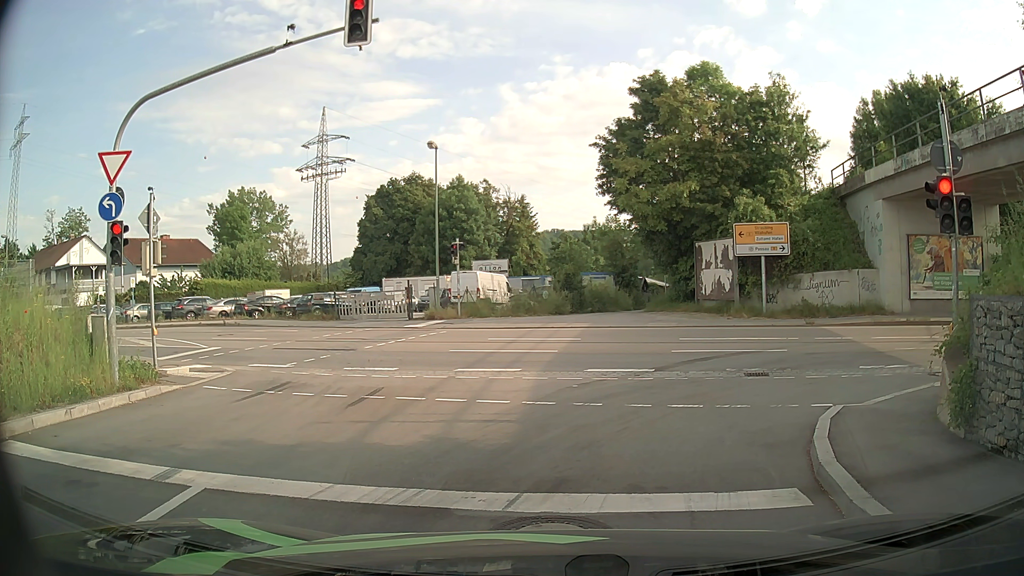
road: primary_link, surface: asphalt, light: Day
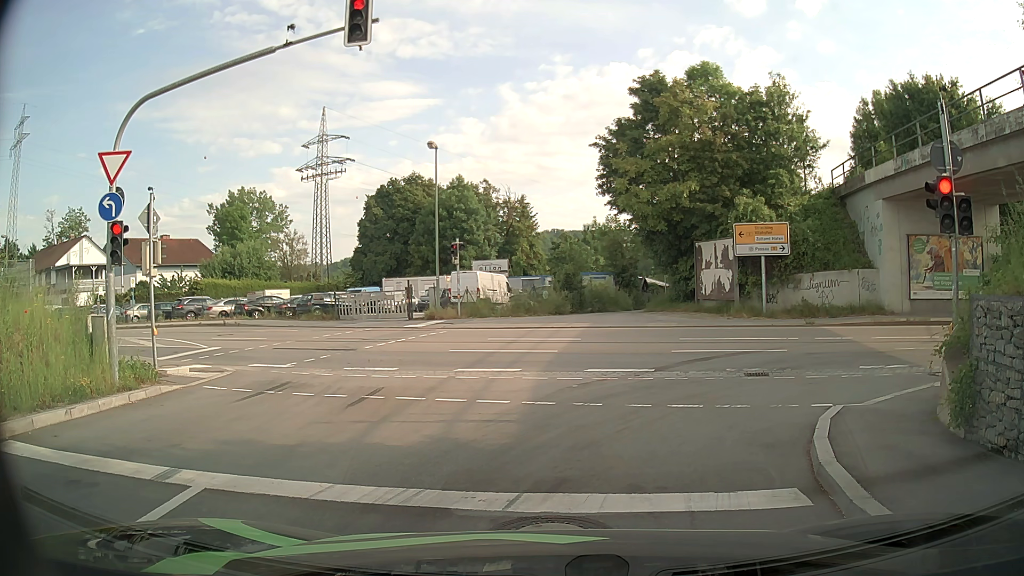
(0.0, 0.0) m; 0°
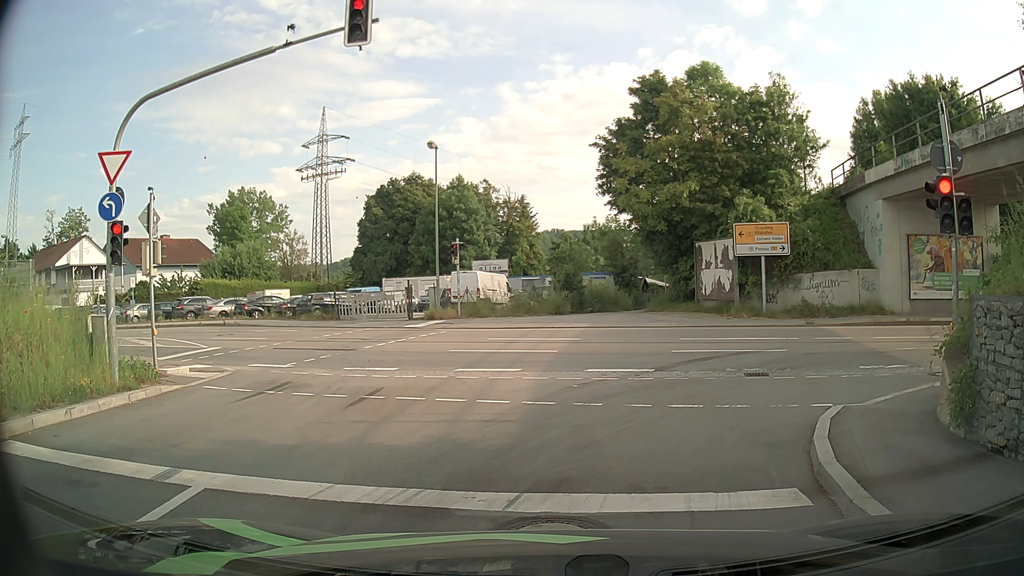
(0.0, 0.0) m; 0°
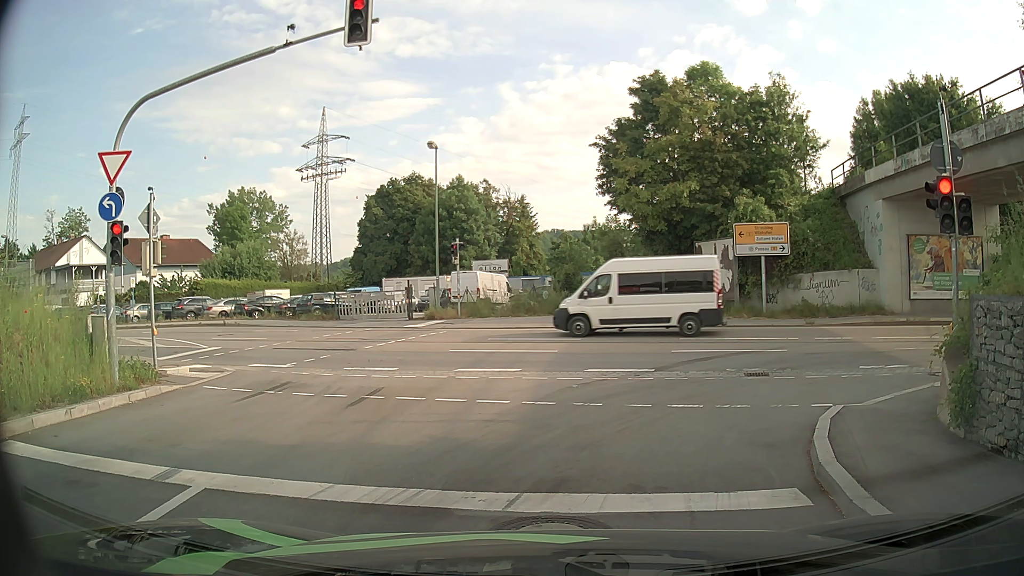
(0.0, 0.0) m; 0°
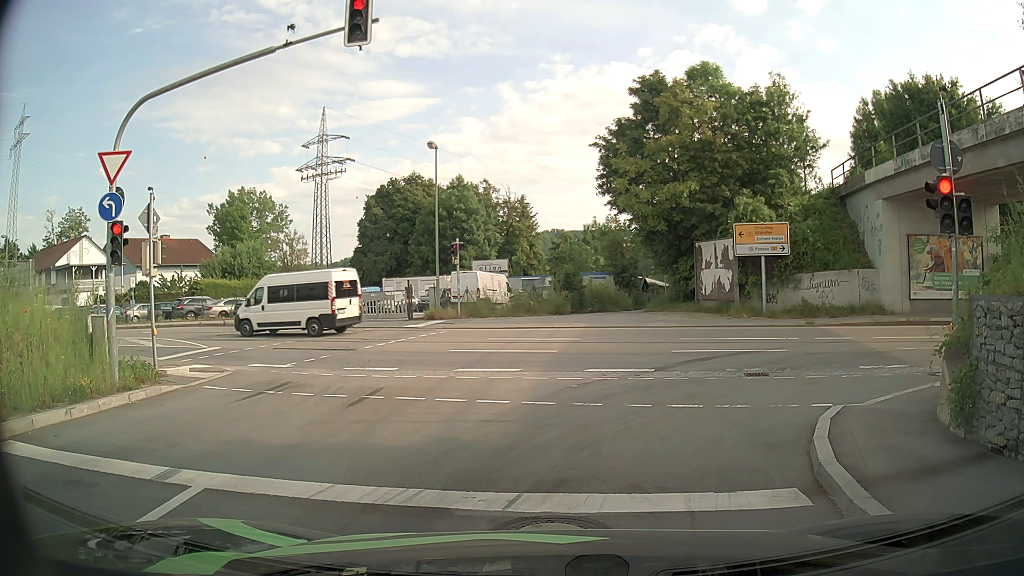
(0.0, 0.0) m; 0°
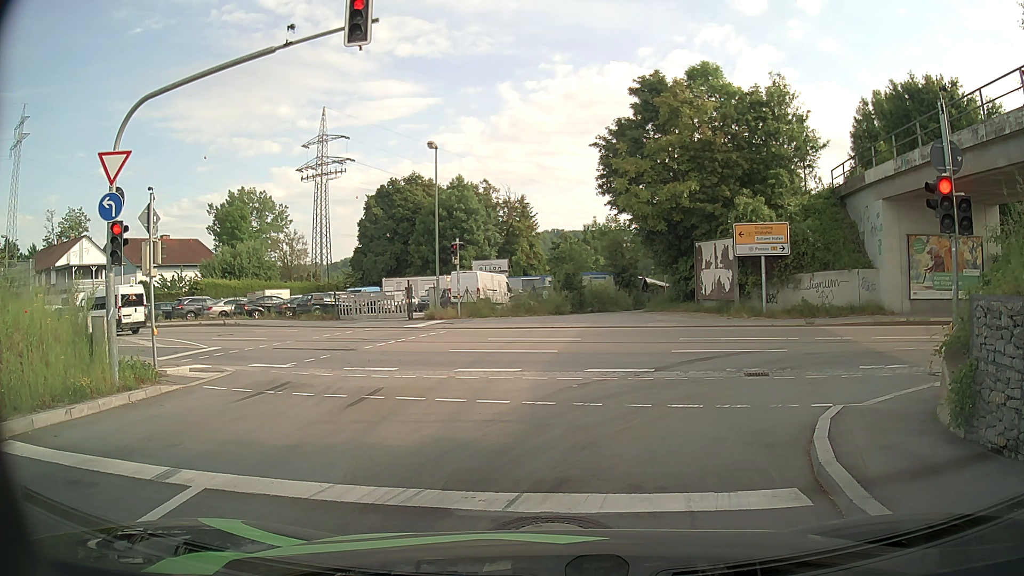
(0.0, 0.0) m; 0°
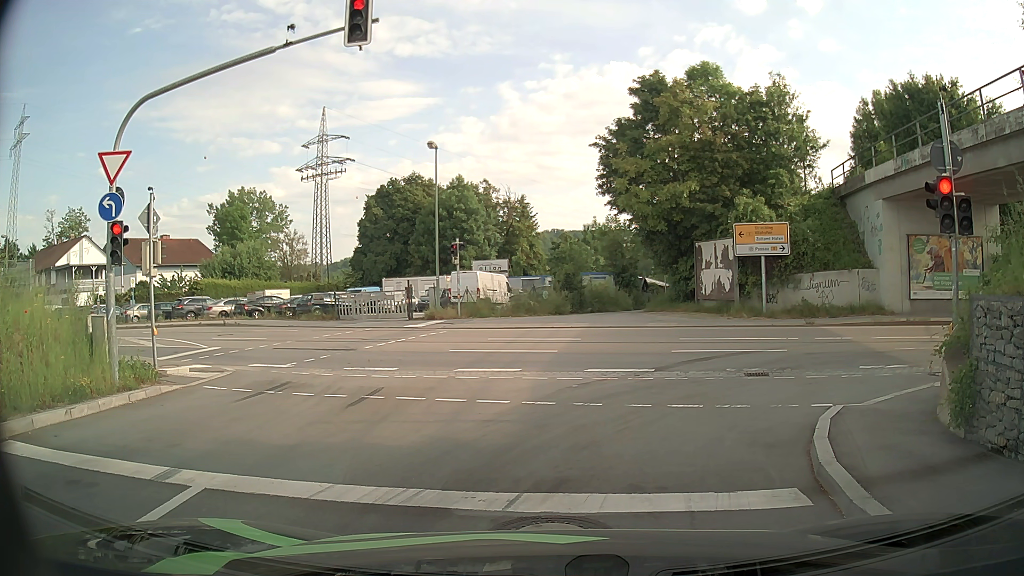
(0.0, 0.0) m; 0°
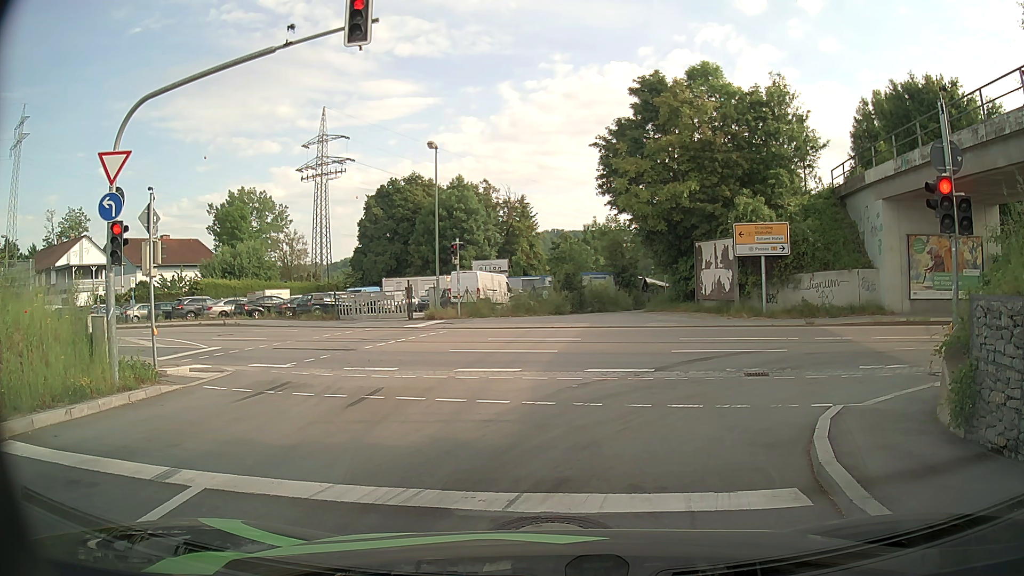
(0.0, 0.0) m; 0°
